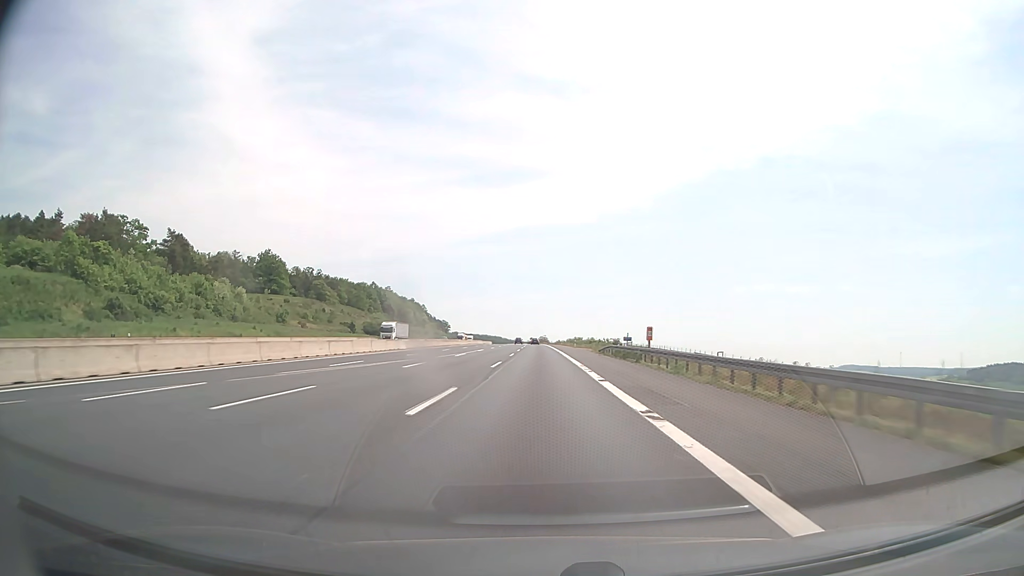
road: motorway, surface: asphalt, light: Day
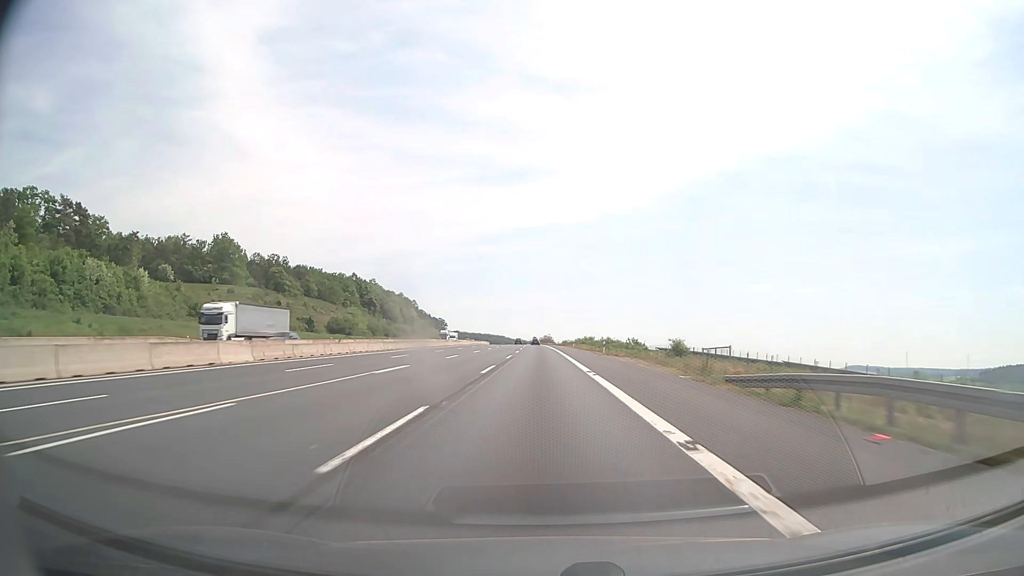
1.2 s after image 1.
(-0.1, +41.2) m; 0°
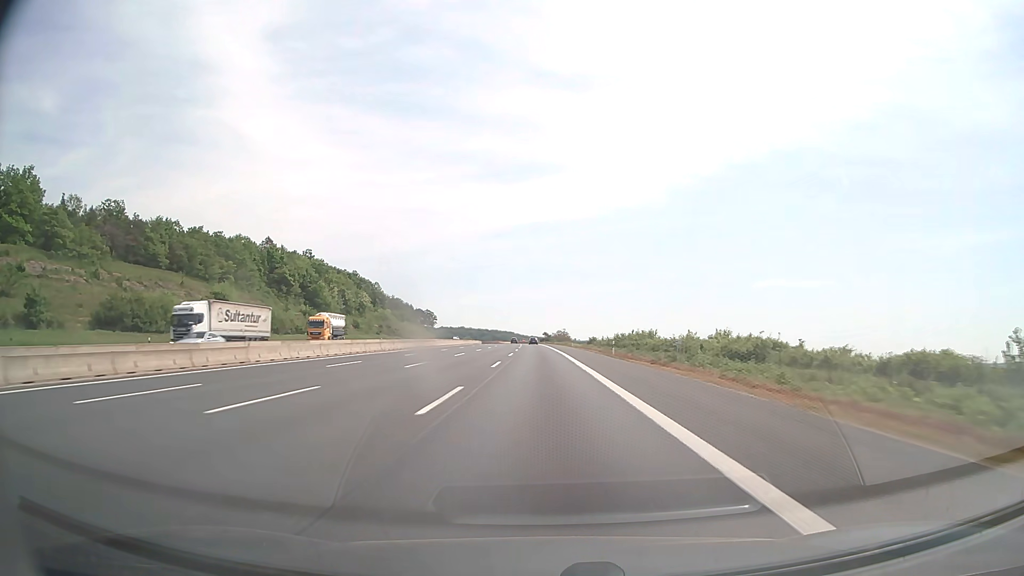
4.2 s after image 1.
(-0.8, +103.2) m; -1°
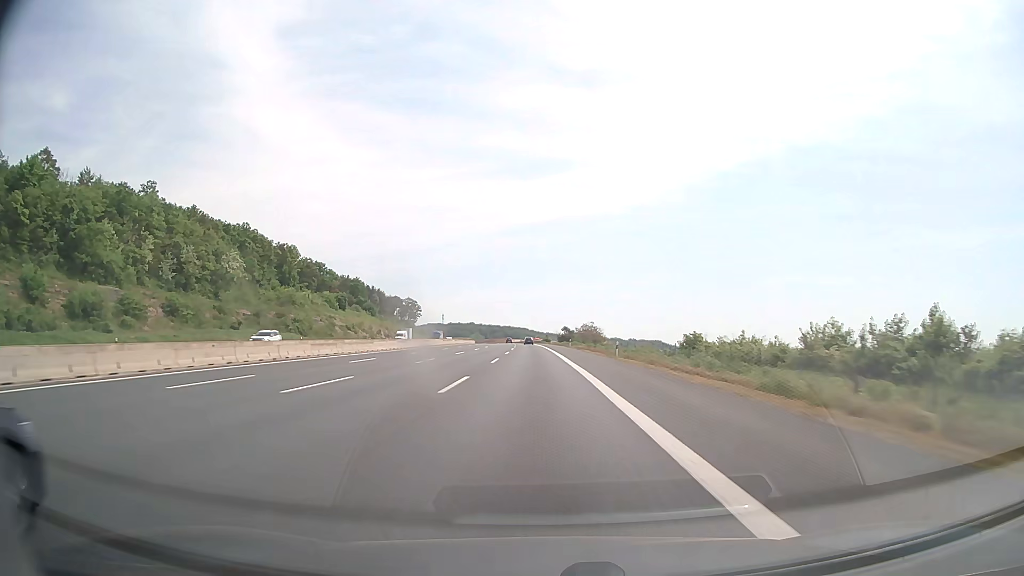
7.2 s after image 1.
(-1.1, +103.4) m; -1°
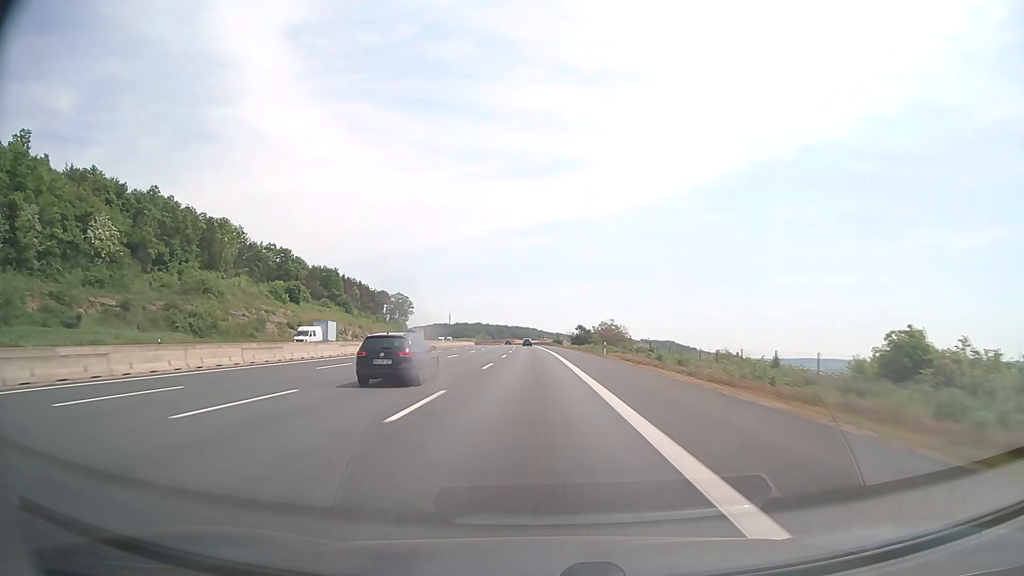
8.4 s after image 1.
(-0.3, +41.3) m; -1°
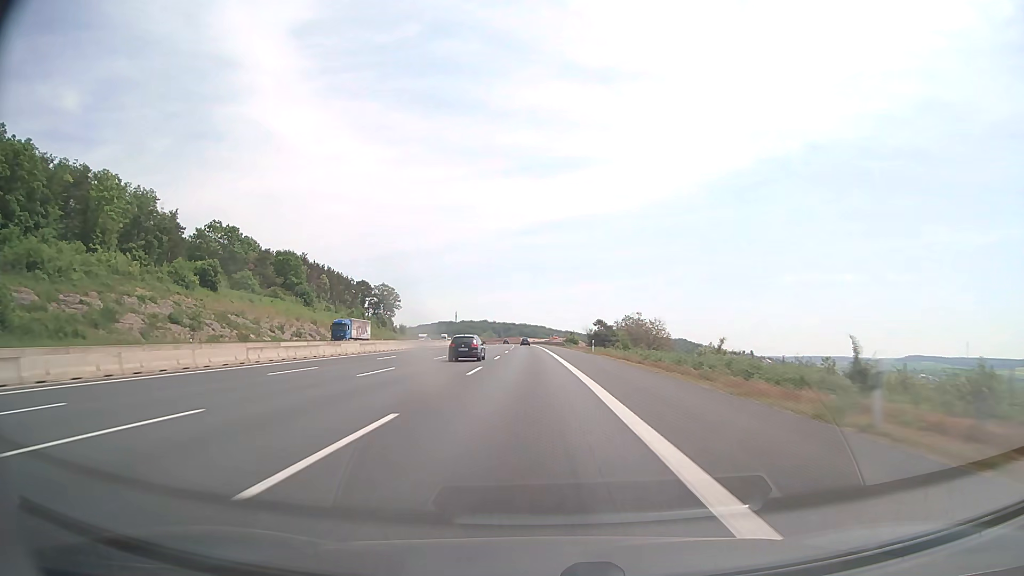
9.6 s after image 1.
(-0.2, +41.4) m; -1°
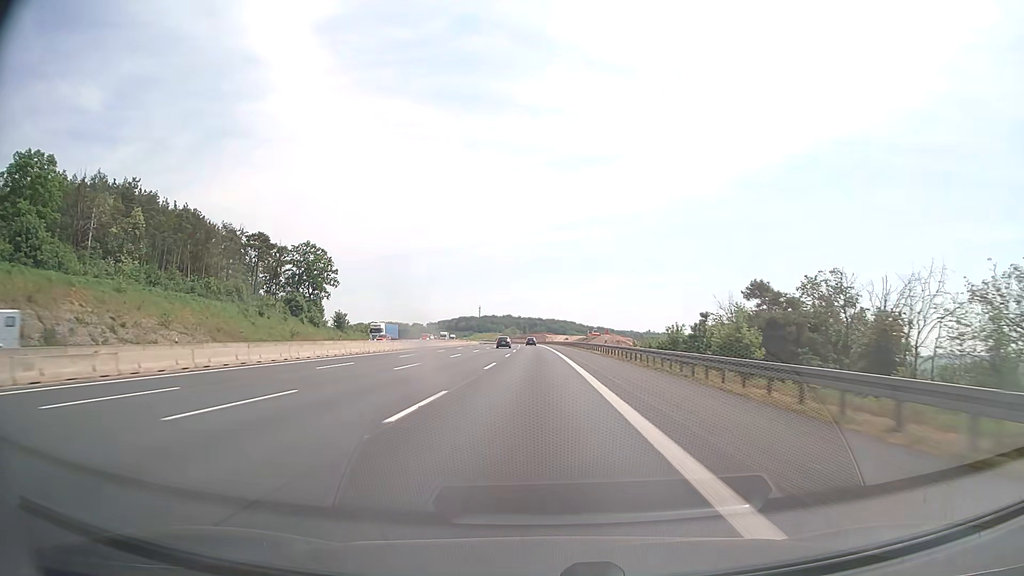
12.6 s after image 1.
(-2.2, +103.3) m; -2°
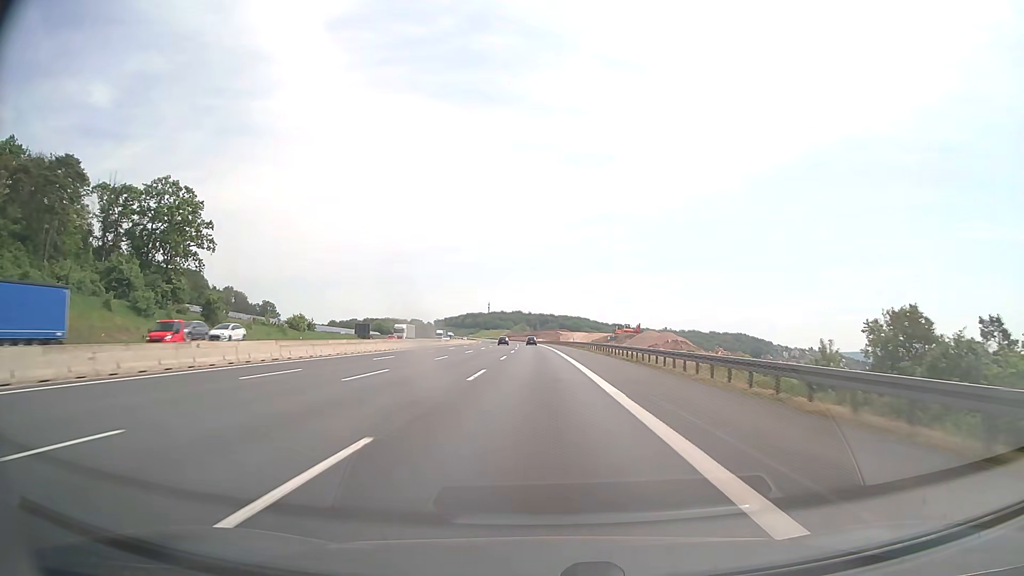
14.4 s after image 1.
(-0.5, +62.0) m; -1°
(0, +10) (0, +20) (0, +30) (0, +40) (0, +50) (-1, +60) (-1, +70) (-1, +80) (-1, +90) (-2, +100) m
